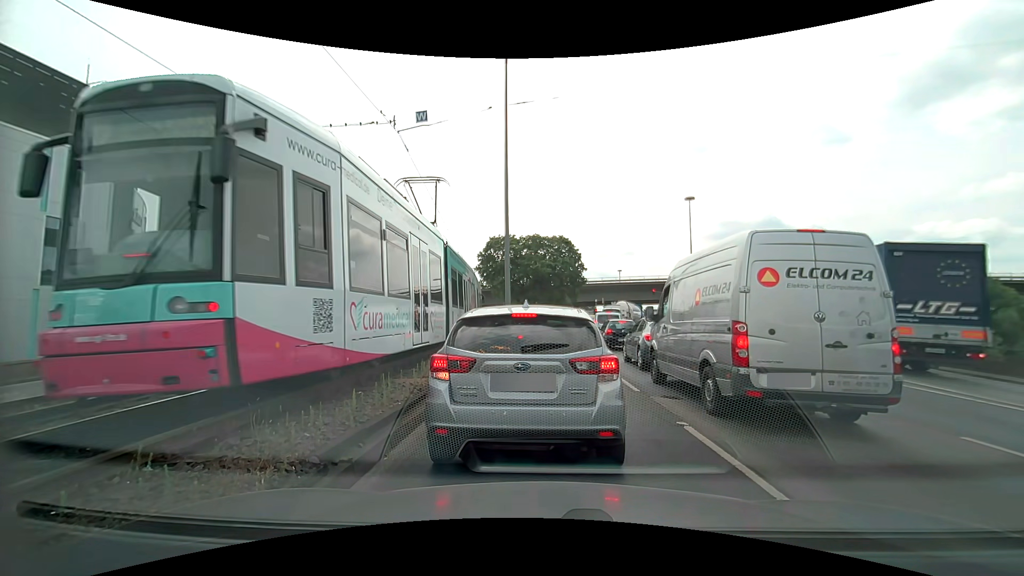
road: primary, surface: asphalt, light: Day
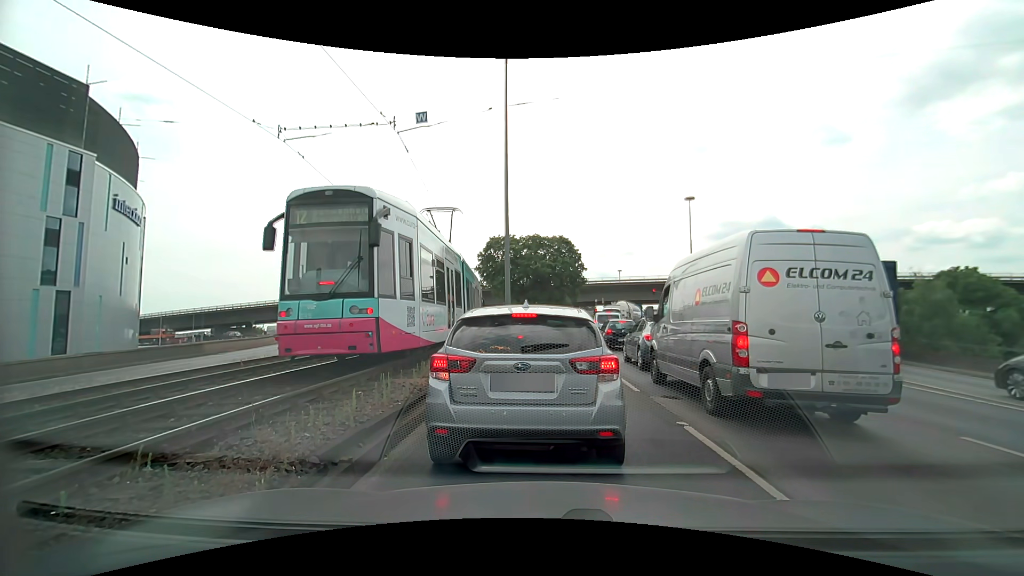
(0.0, 0.0) m; 0°
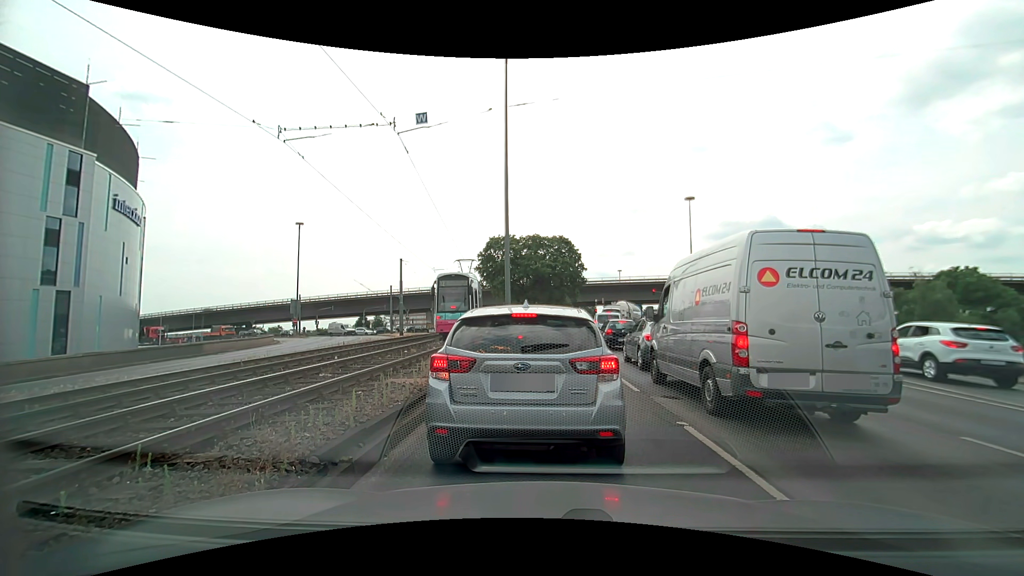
(0.0, 0.0) m; 0°
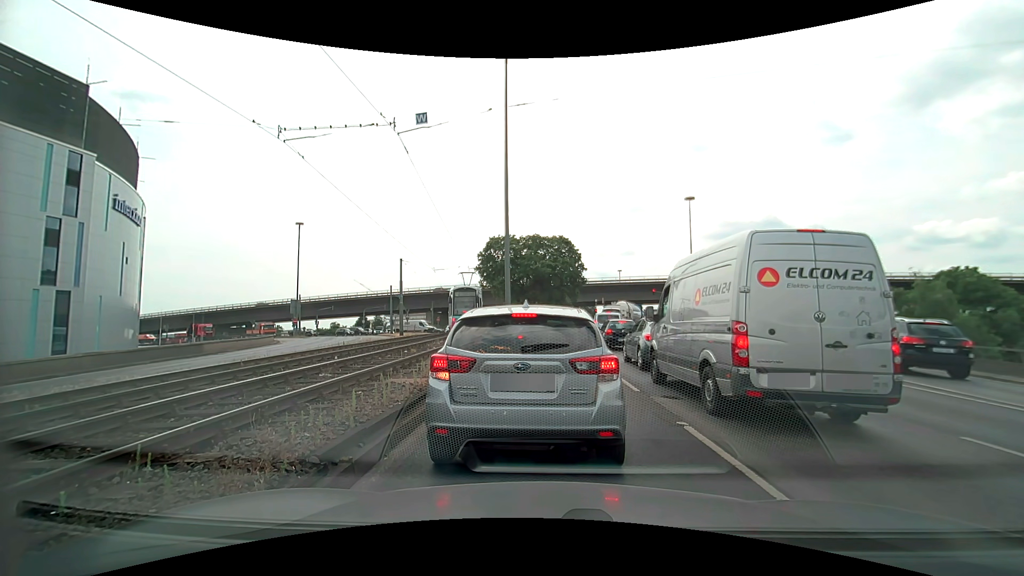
(0.0, 0.0) m; 0°
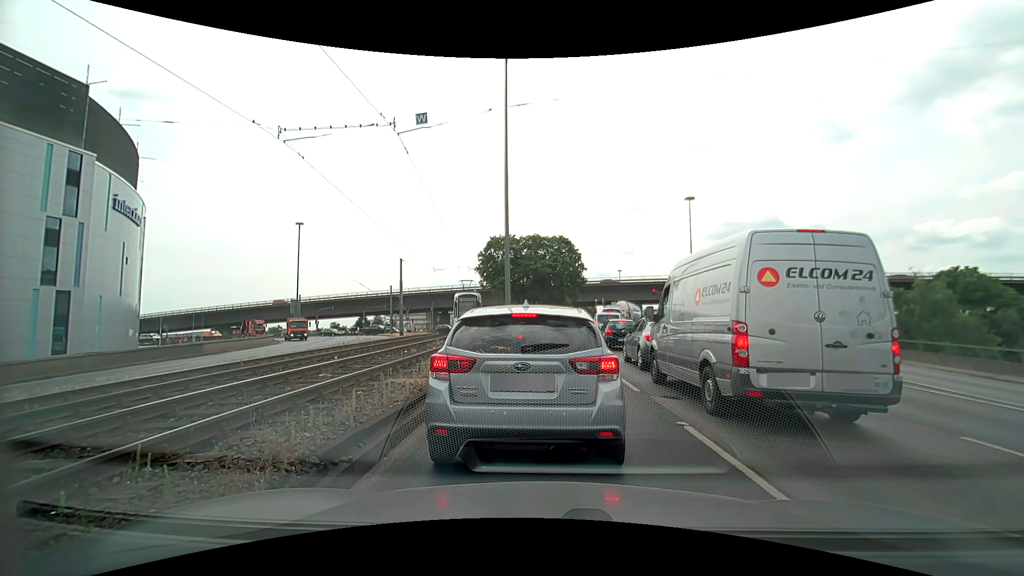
(0.0, 0.0) m; 0°
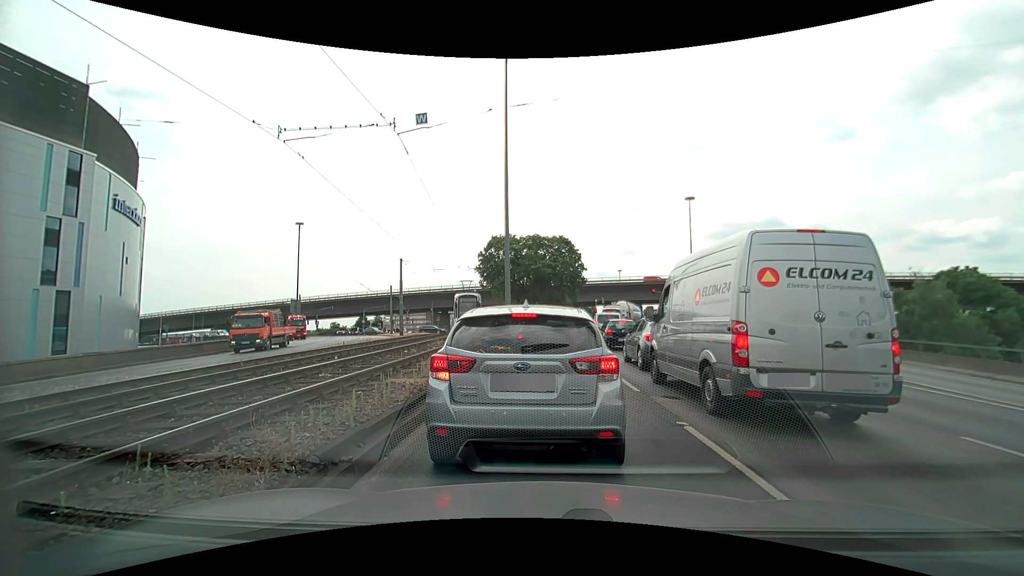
(0.0, 0.0) m; 0°
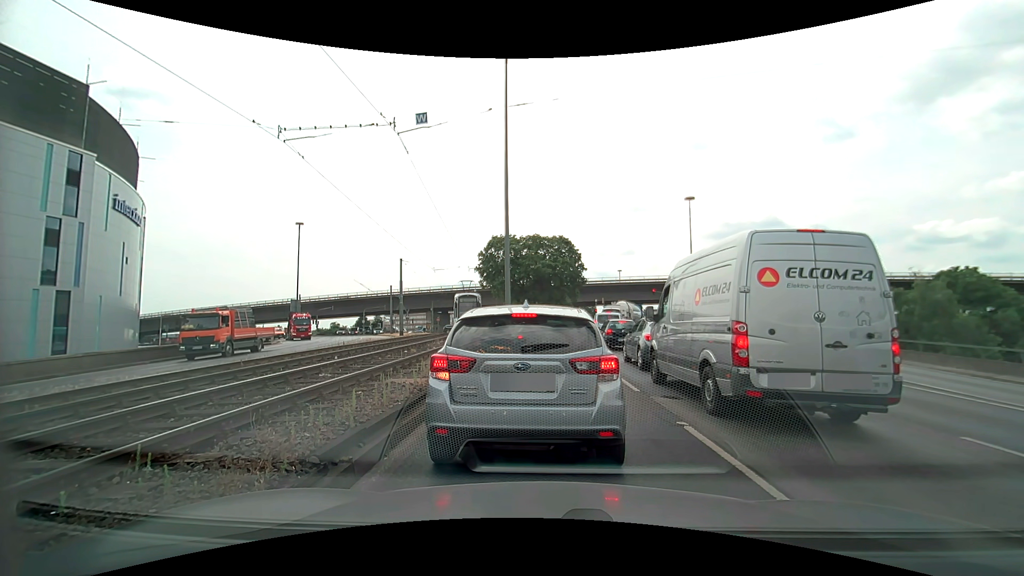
(0.0, 0.0) m; 0°
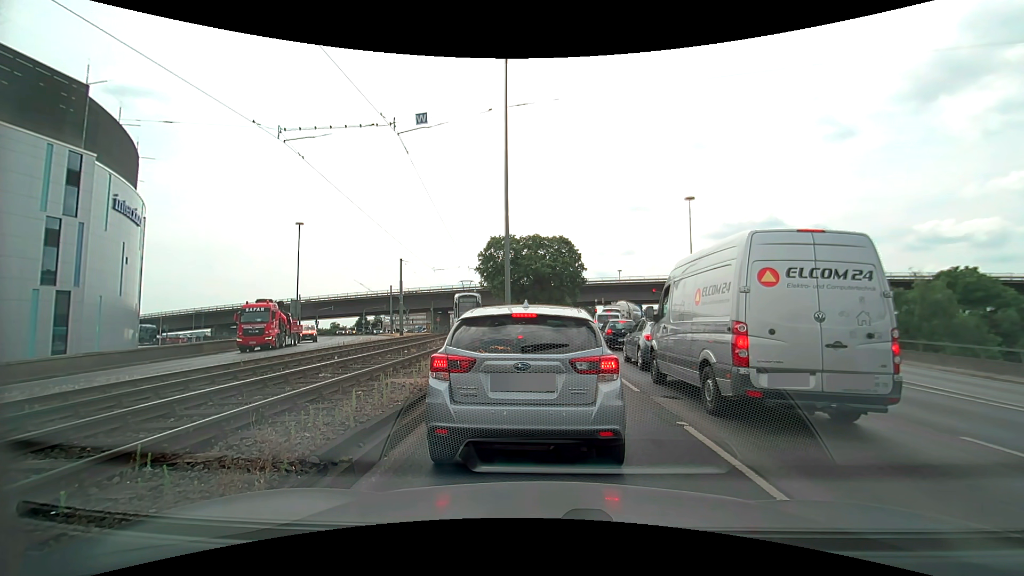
(0.0, 0.0) m; 0°
